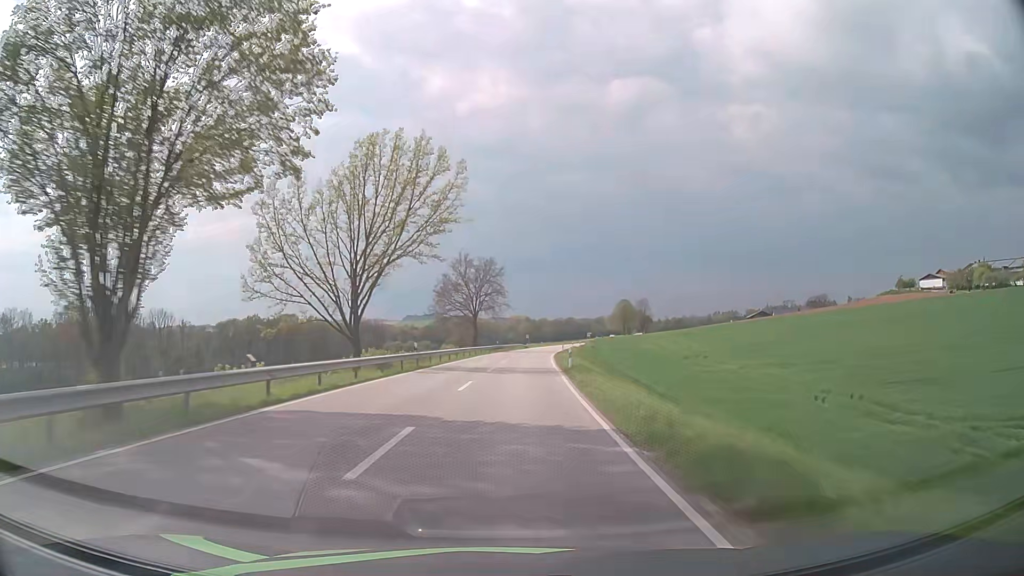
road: secondary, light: Day
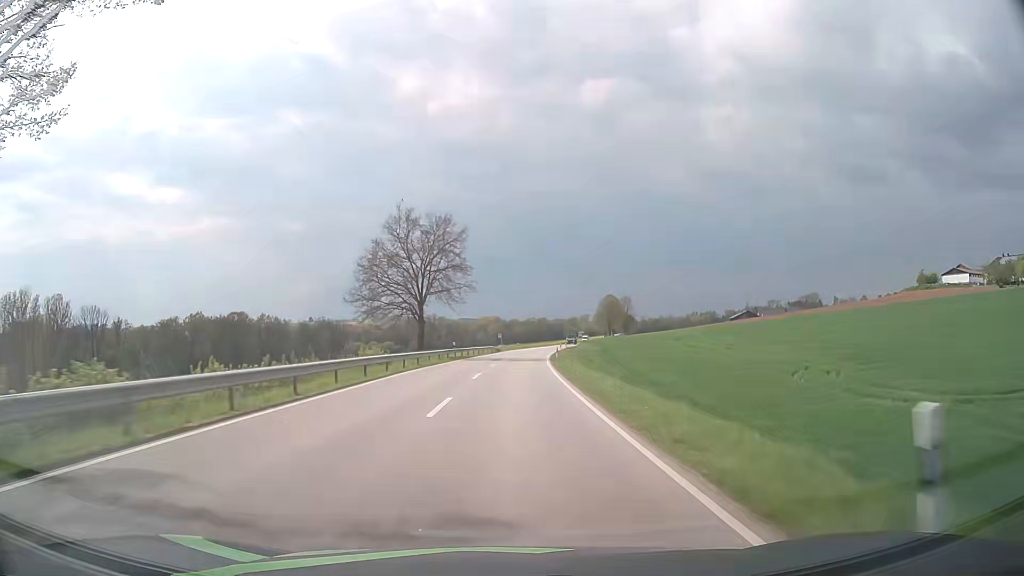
(+0.6, +30.3) m; +2°
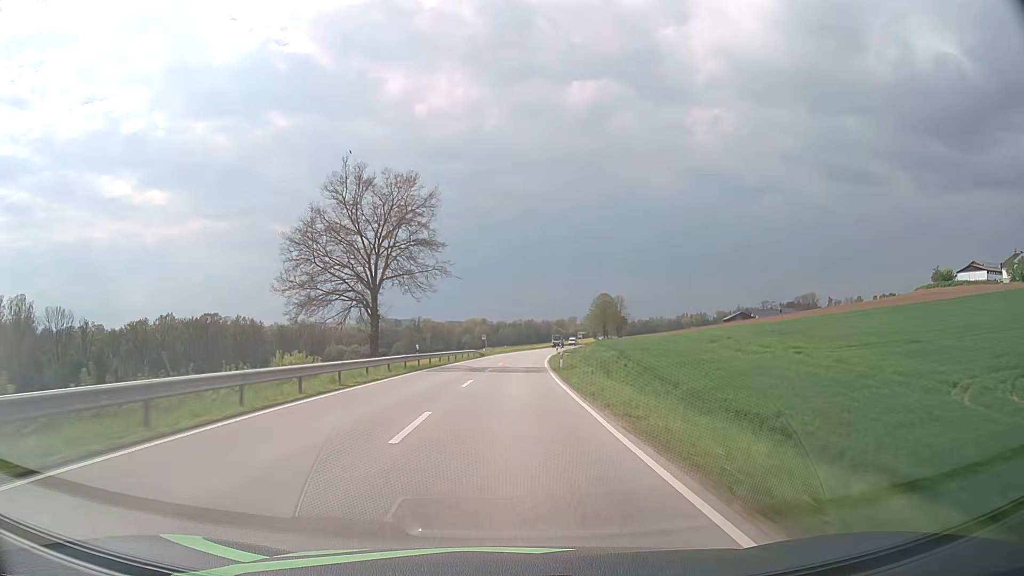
(+0.2, +15.1) m; +1°
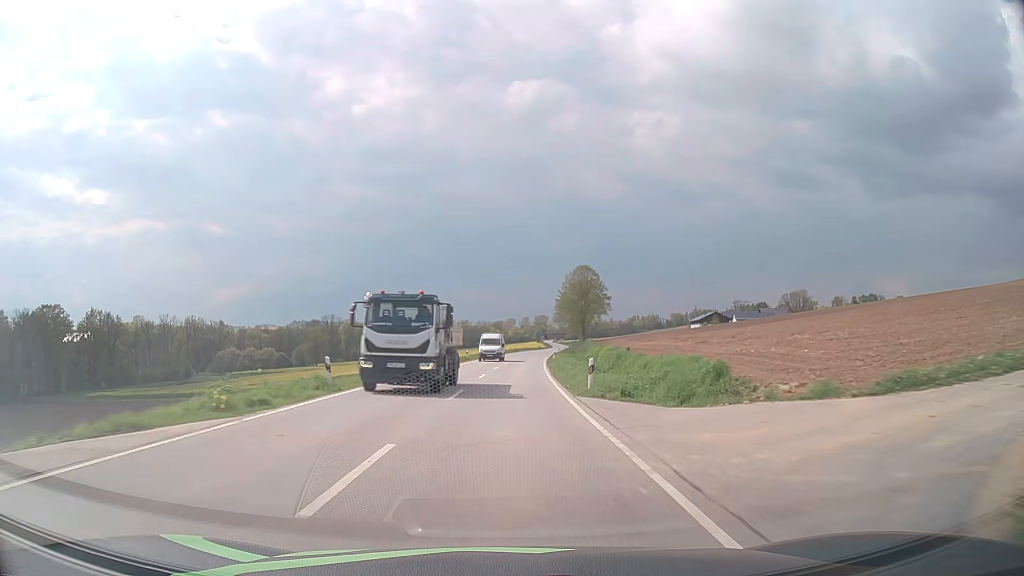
(+3.6, +75.6) m; +6°
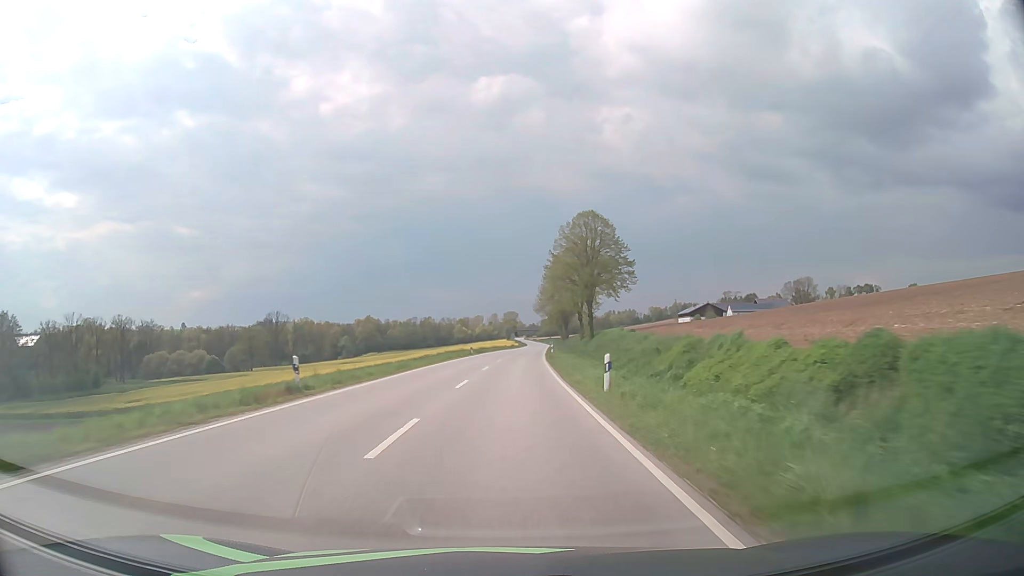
(+1.2, +45.4) m; +3°
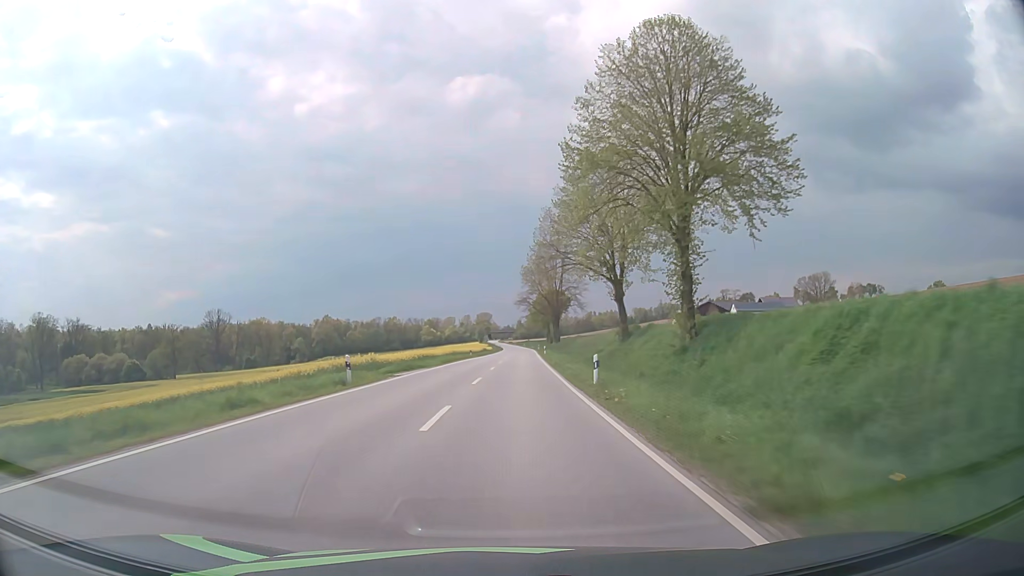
(+0.9, +45.3) m; +2°
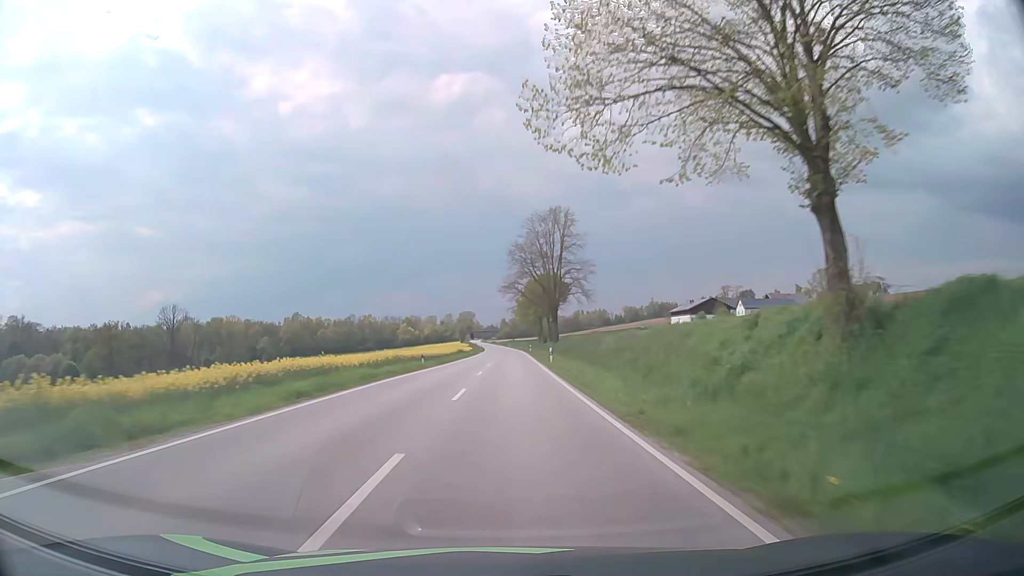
(+0.4, +30.3) m; +1°
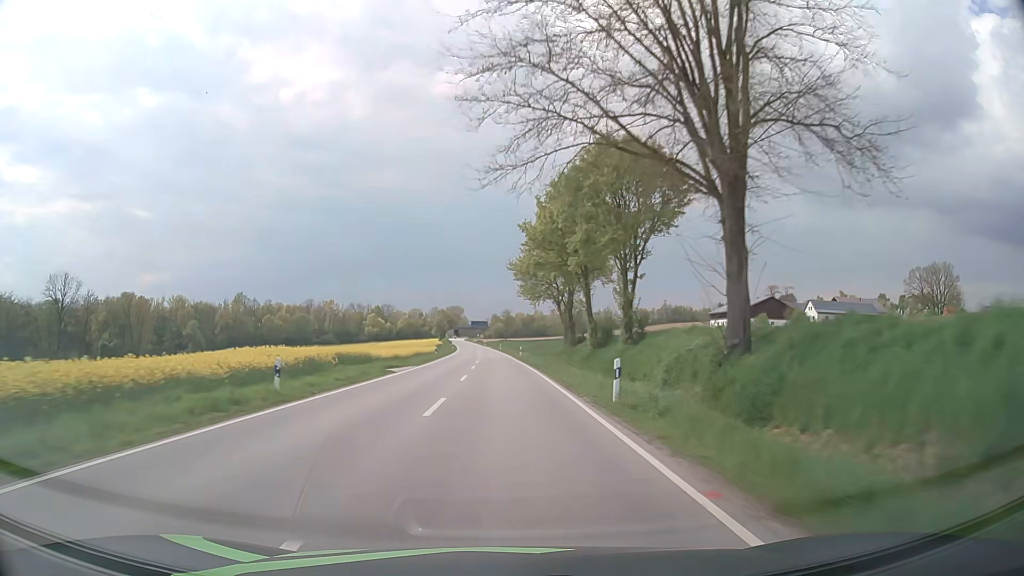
(+0.8, +75.7) m; +1°
(0, +10) (0, +20) (0, +30) (0, +40) (0, +50) (-1, +60) (-1, +70) (-1, +80) (-2, +90) (-2, +100) m
